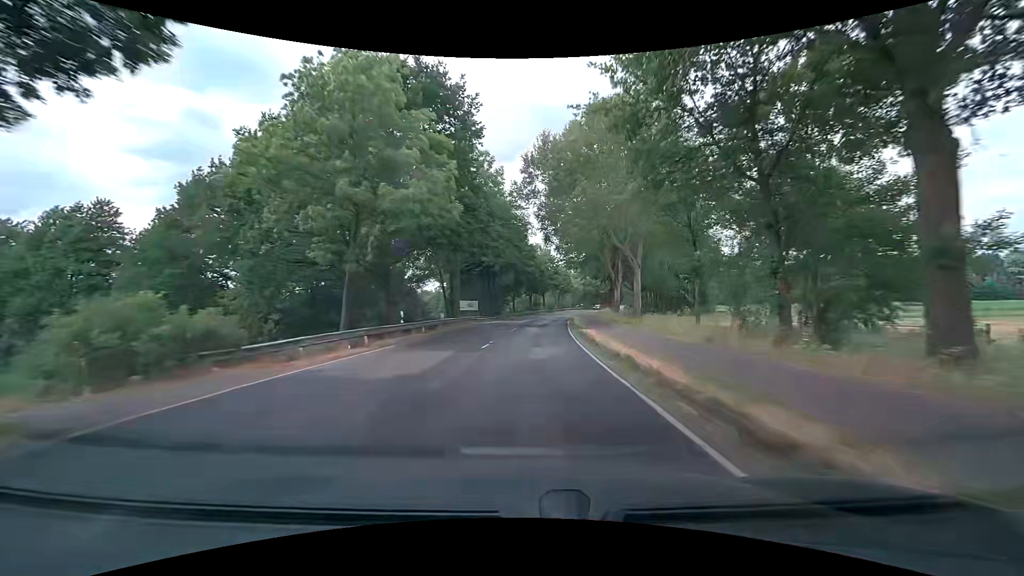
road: tertiary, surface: asphalt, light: Day
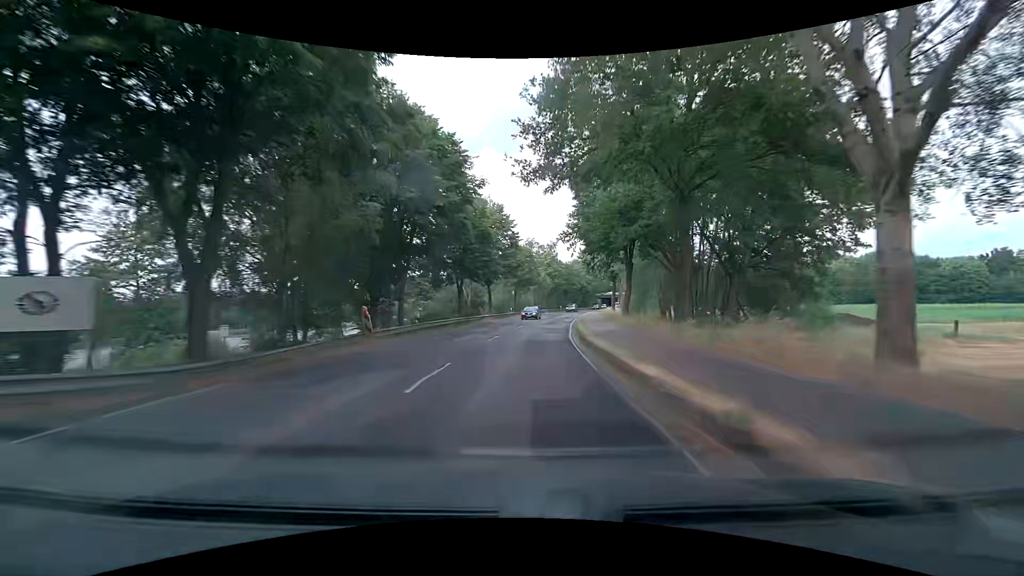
(+2.3, +44.2) m; +5°
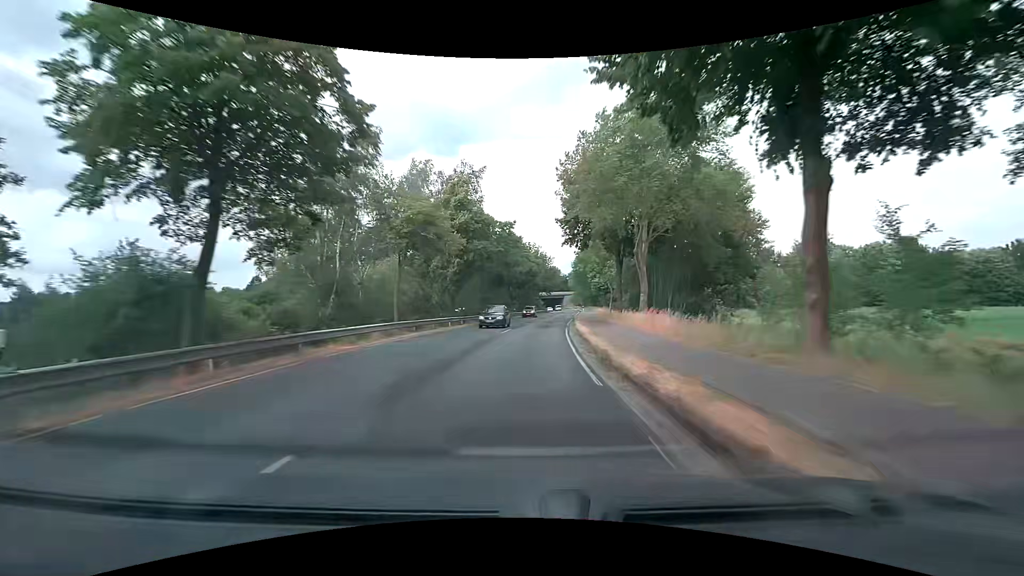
(+4.4, +55.4) m; +8°
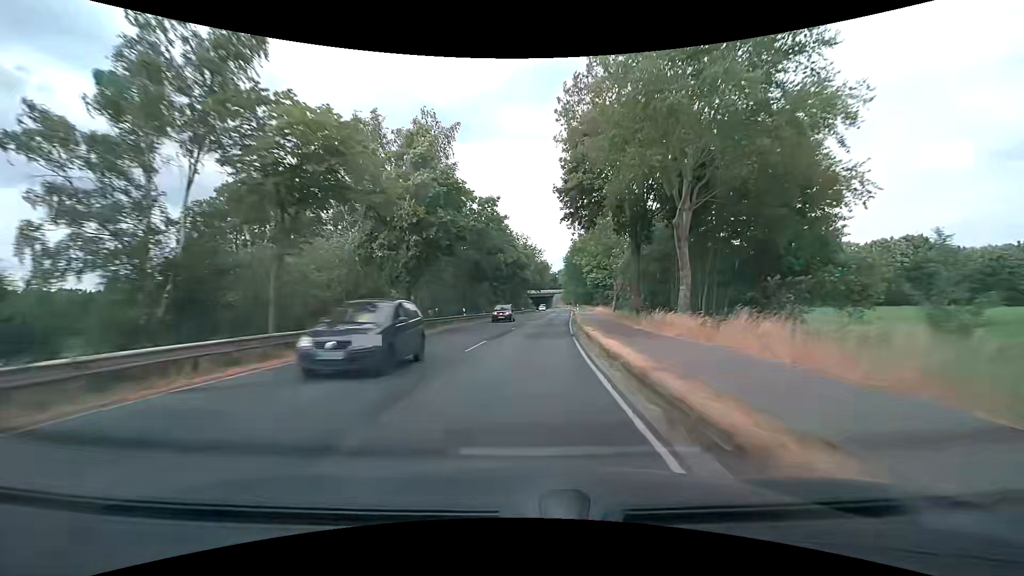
(+0.1, +11.1) m; +1°
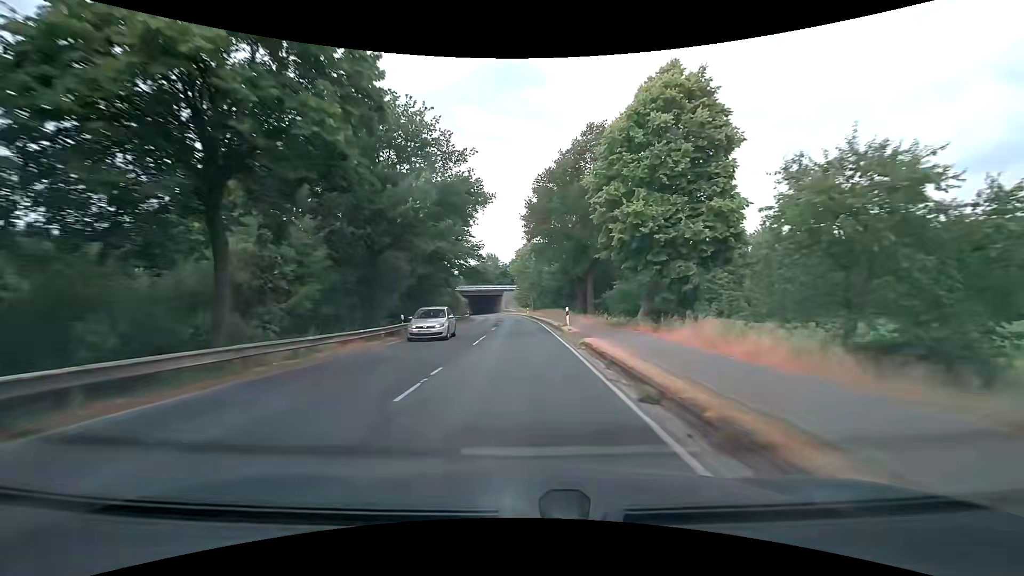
(+3.9, +55.5) m; +5°
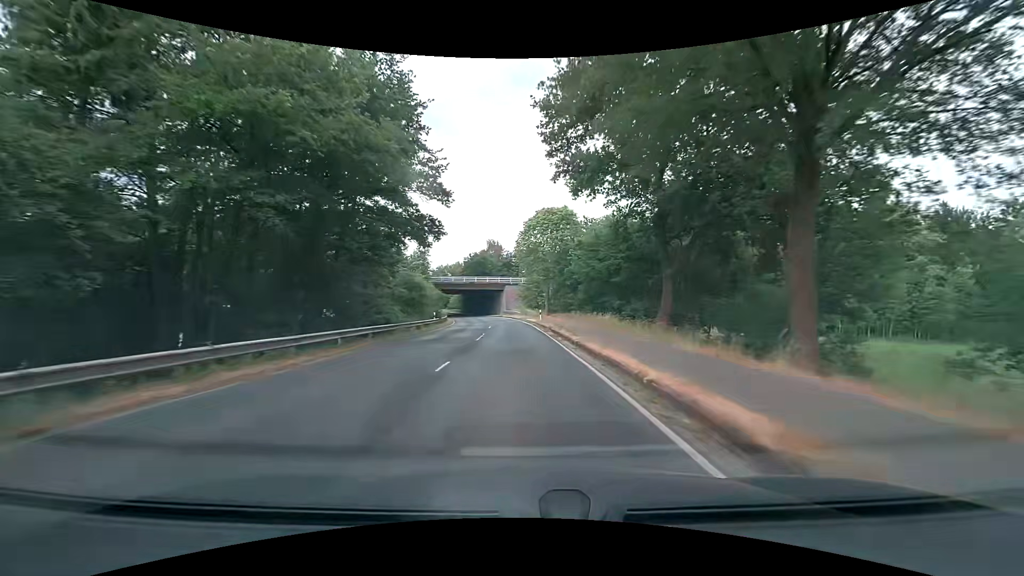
(+0.2, +33.2) m; 0°
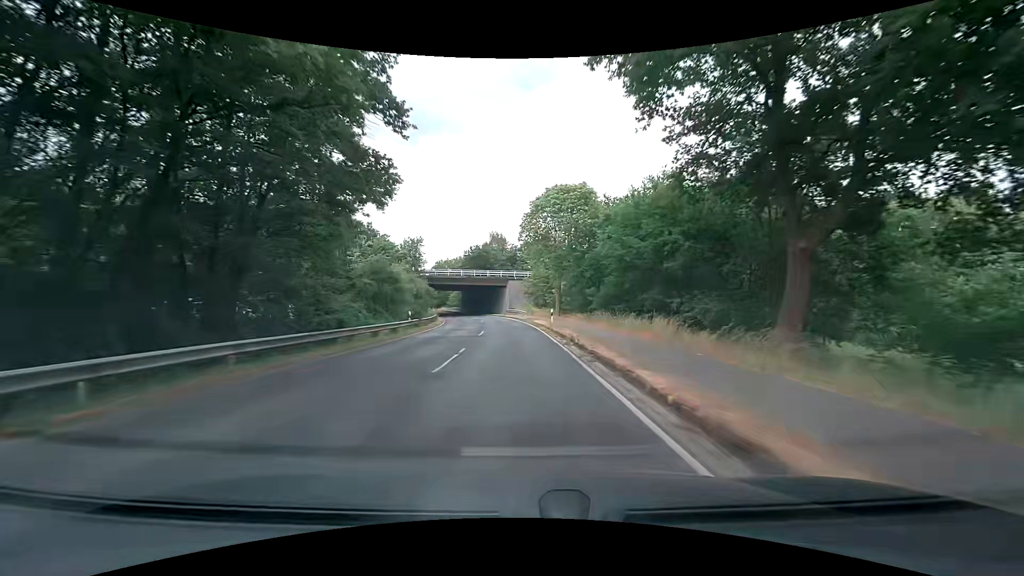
(-0.1, +11.0) m; -1°
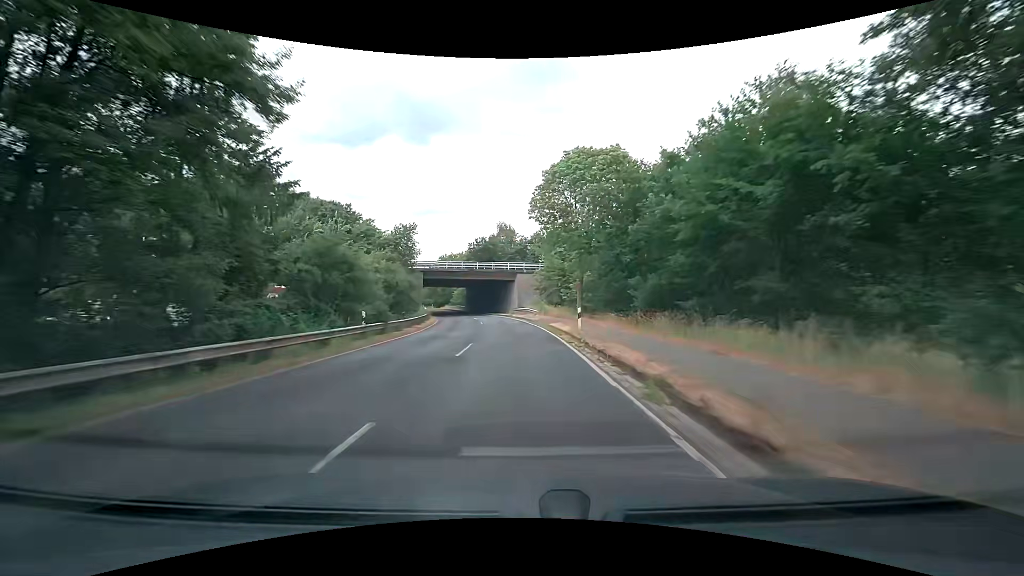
(0.0, +11.0) m; -1°
(0, +10) (0, +20) (-1, +30) (-2, +40) (-3, +50) (-5, +60) (-7, +69) (-9, +79) (-11, +89) (-14, +99) m
